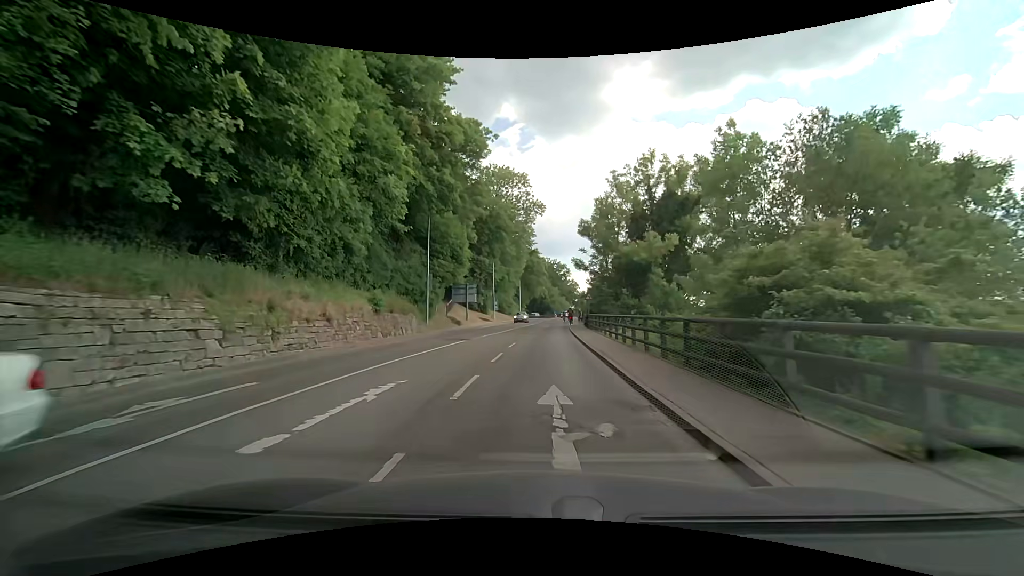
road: secondary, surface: asphalt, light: Day
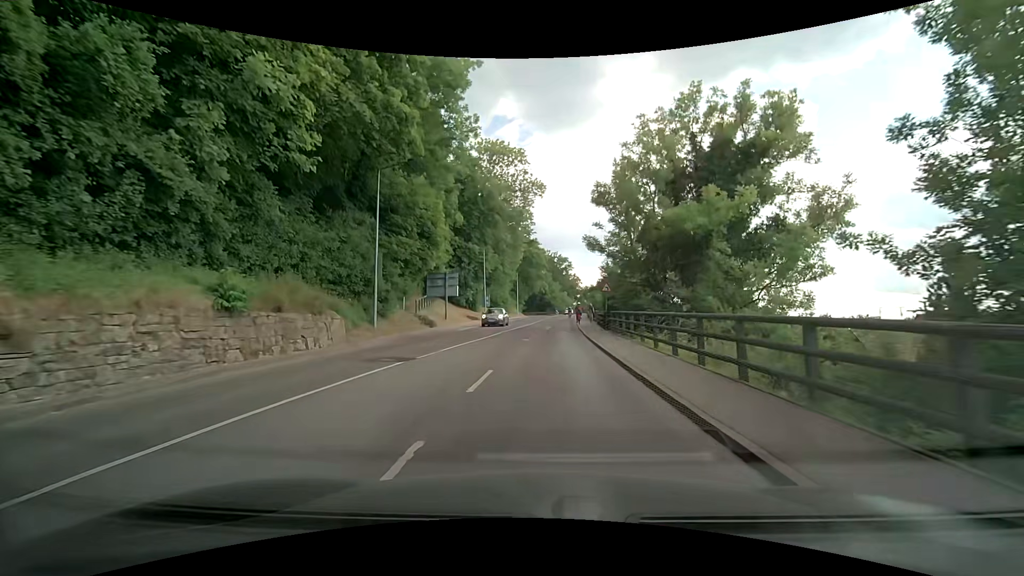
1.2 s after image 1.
(0.0, +11.5) m; 0°
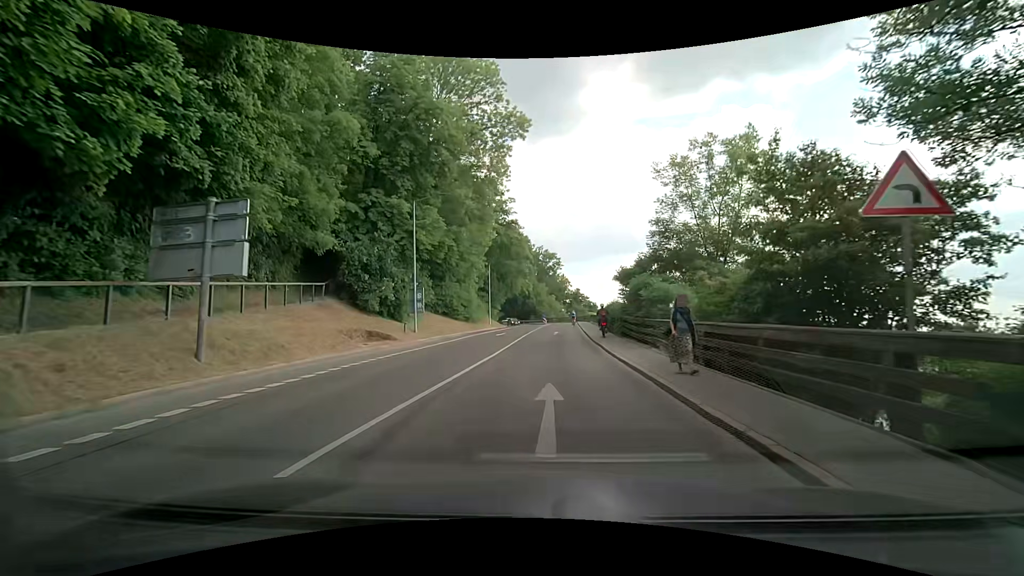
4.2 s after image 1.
(+0.4, +27.6) m; +2°
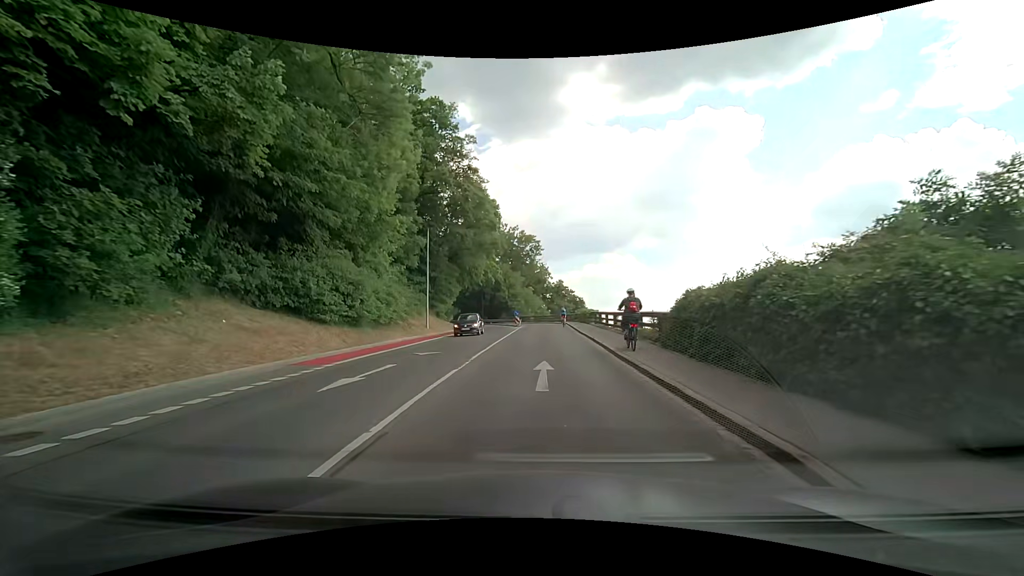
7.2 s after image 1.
(+0.9, +25.7) m; +4°
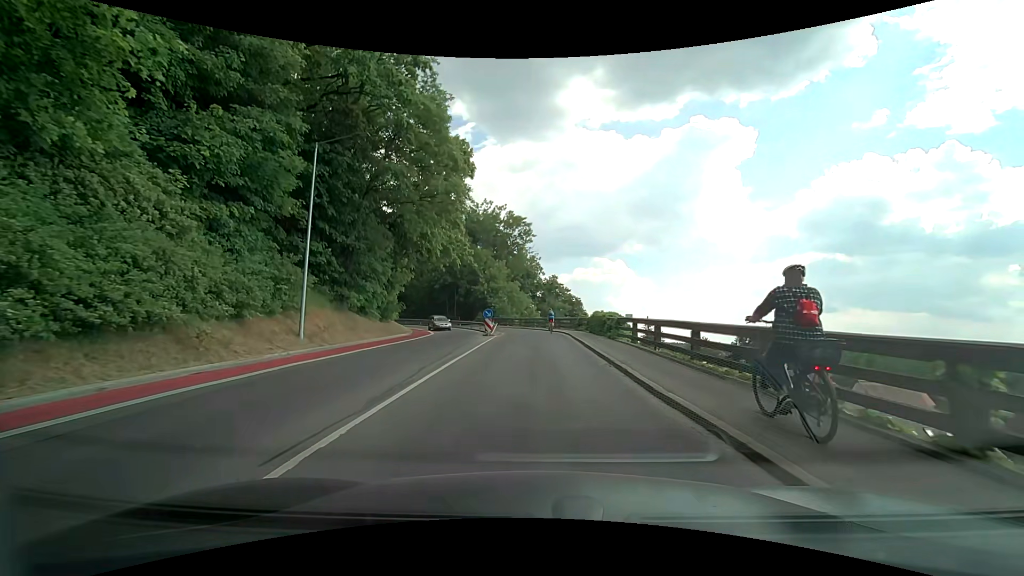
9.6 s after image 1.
(0.0, +19.8) m; +1°
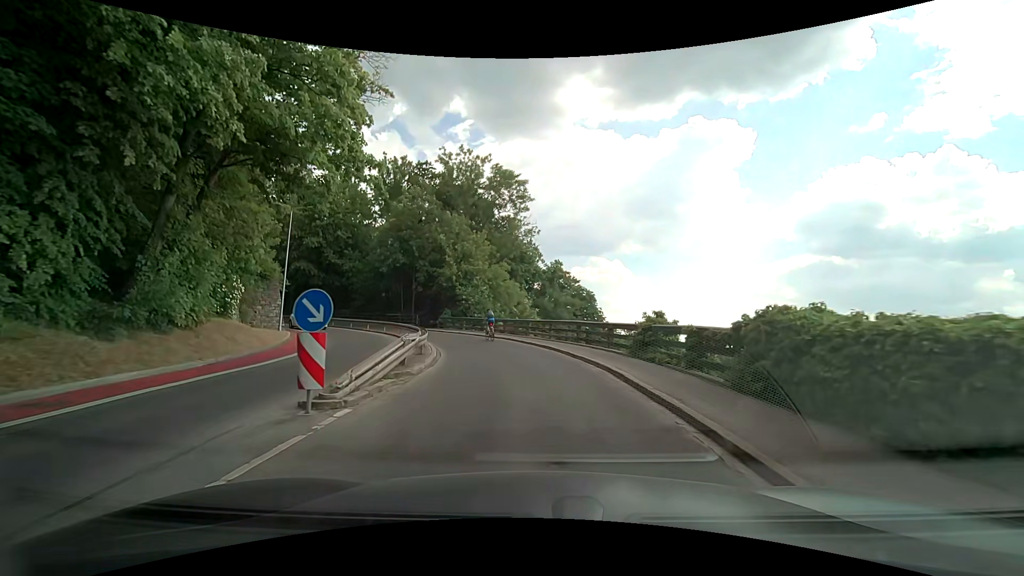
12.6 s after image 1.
(-0.2, +24.0) m; -1°
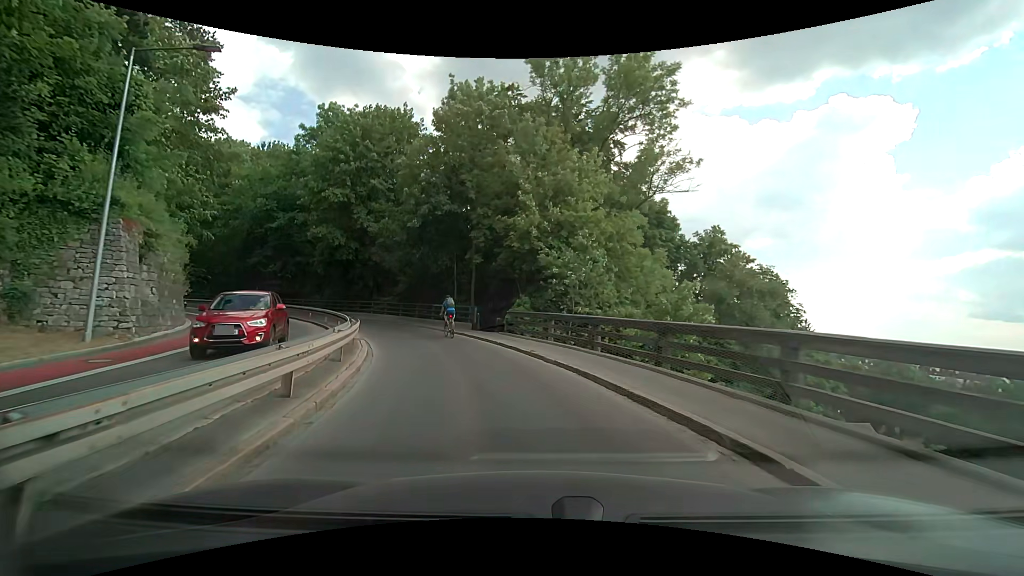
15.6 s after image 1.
(-1.6, +22.2) m; -12°
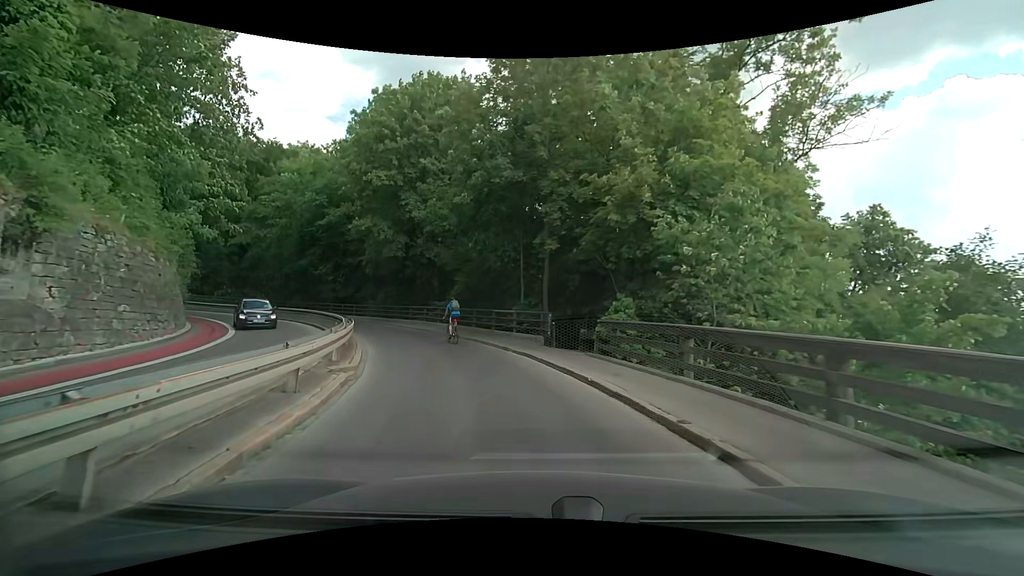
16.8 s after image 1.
(-0.5, +7.9) m; -9°
(-1, +10) (-4, +19) (-8, +28) (-14, +36) (-21, +43) (-30, +49) (-39, +52) (-49, +54) (-59, +55) (-69, +56) m
